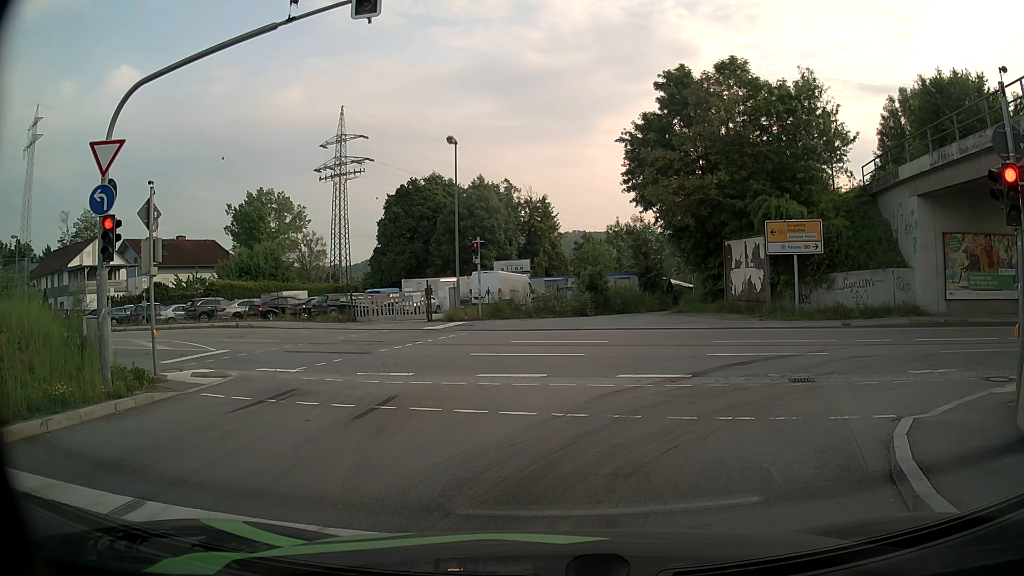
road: primary_link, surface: asphalt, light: Day
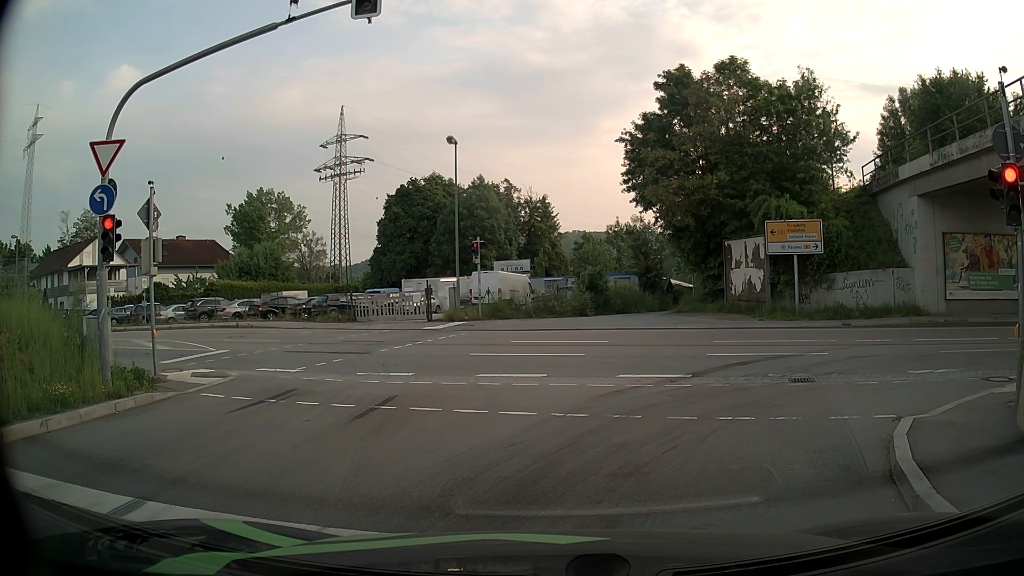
(0.0, 0.0) m; 0°
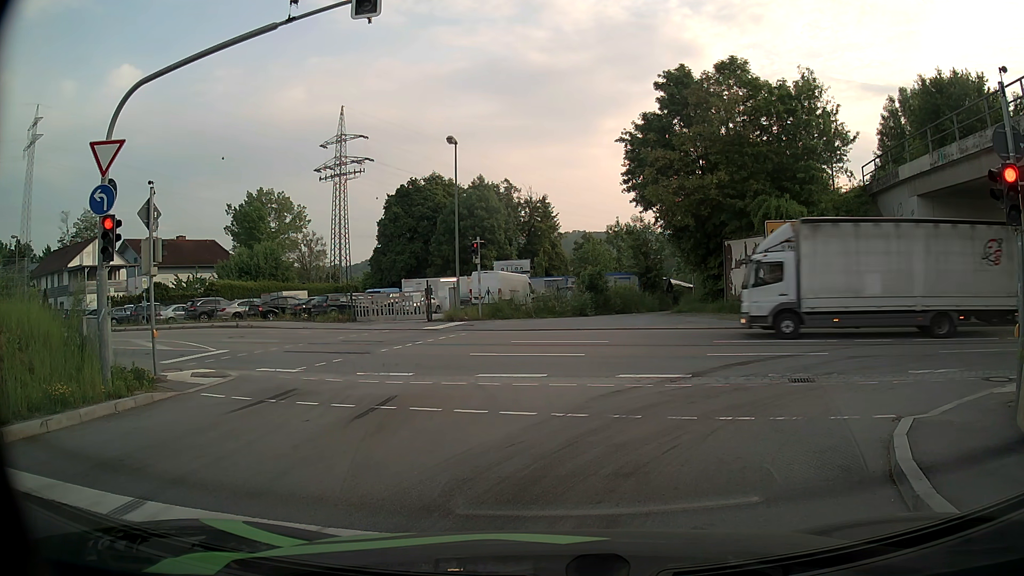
(0.0, 0.0) m; 0°
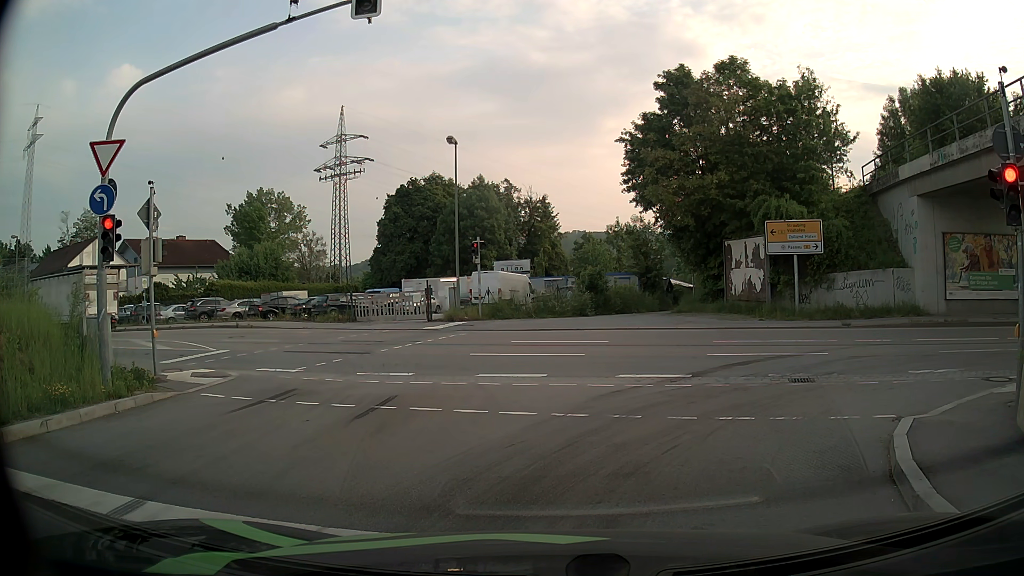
(0.0, 0.0) m; 0°
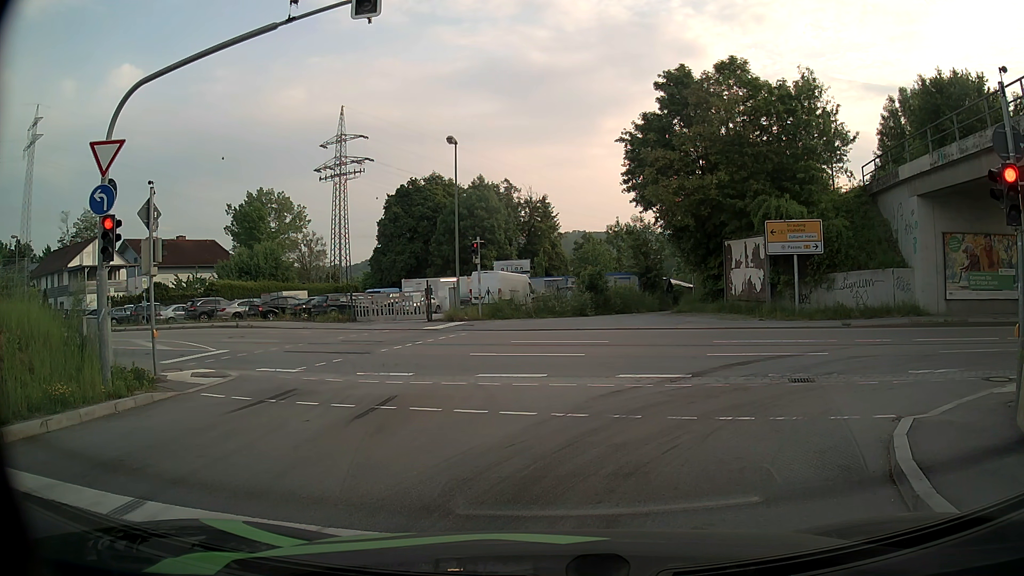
(0.0, 0.0) m; 0°
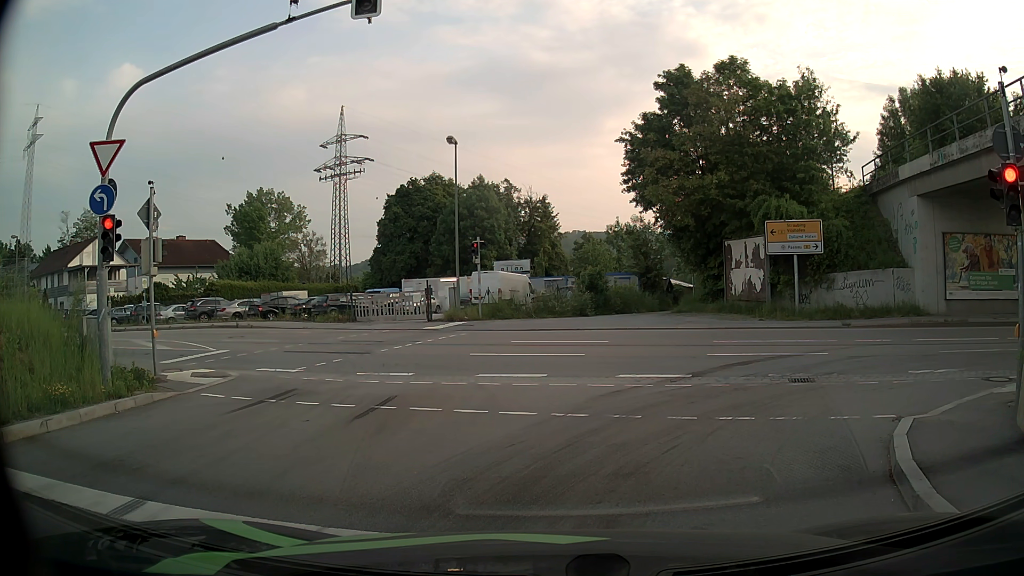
(0.0, 0.0) m; 0°
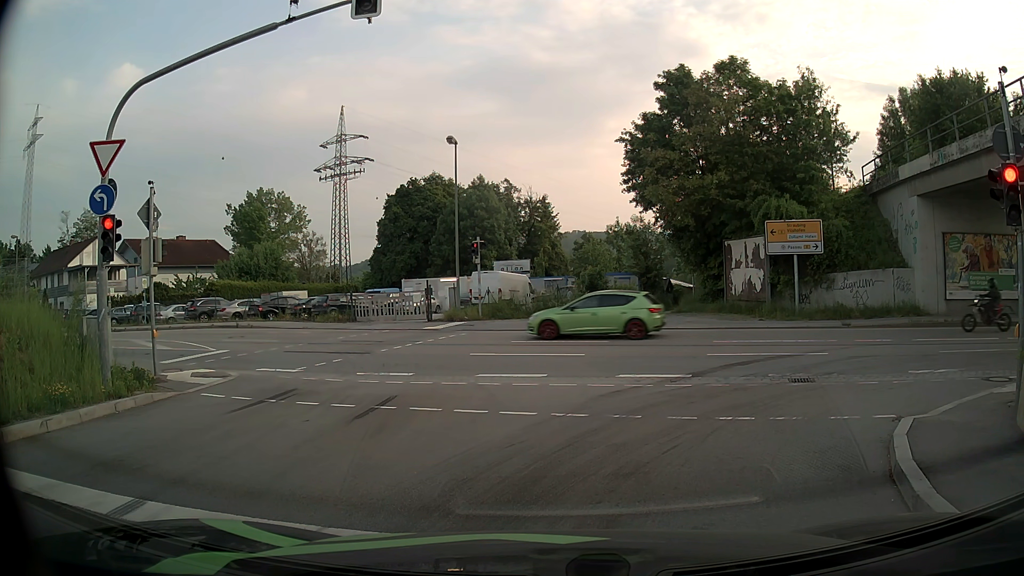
(0.0, 0.0) m; 0°
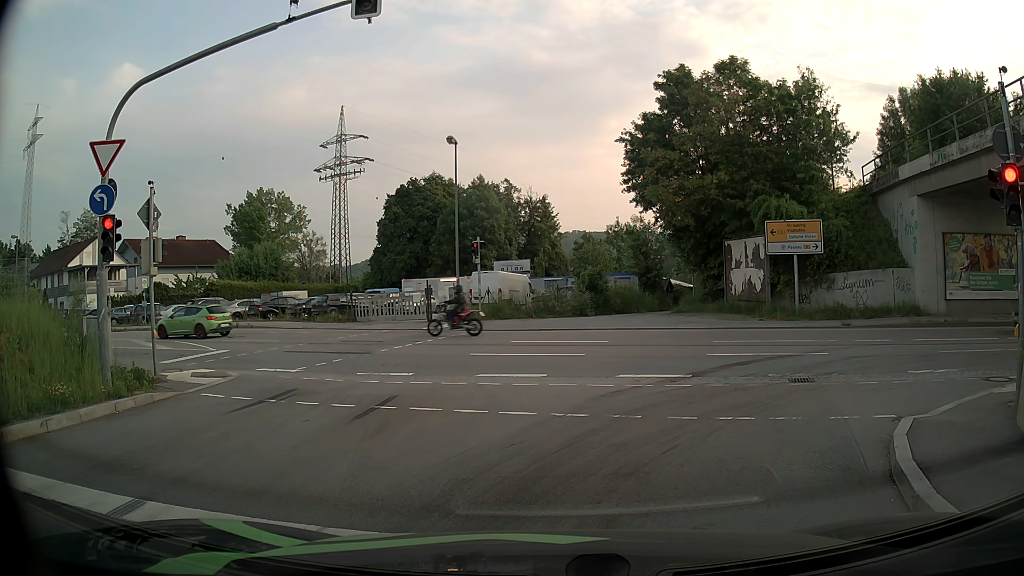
(0.0, 0.0) m; 0°
